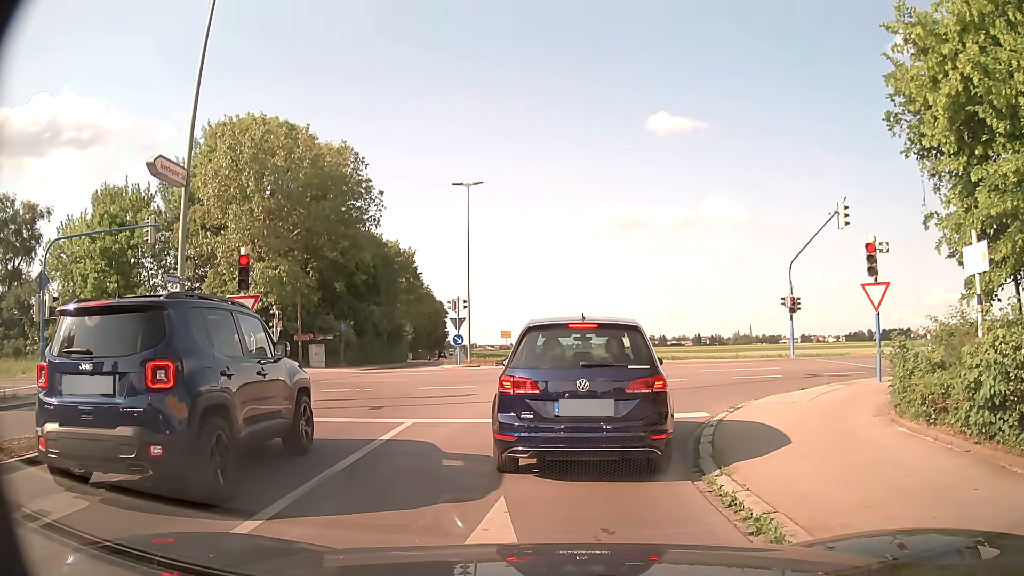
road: residential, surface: asphalt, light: Day
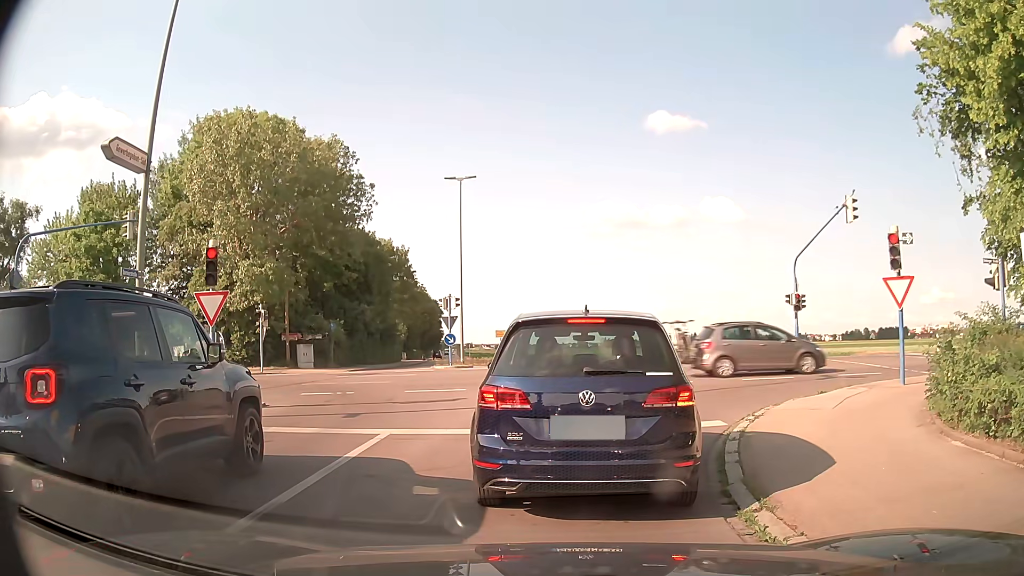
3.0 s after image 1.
(0.0, +1.4) m; 0°
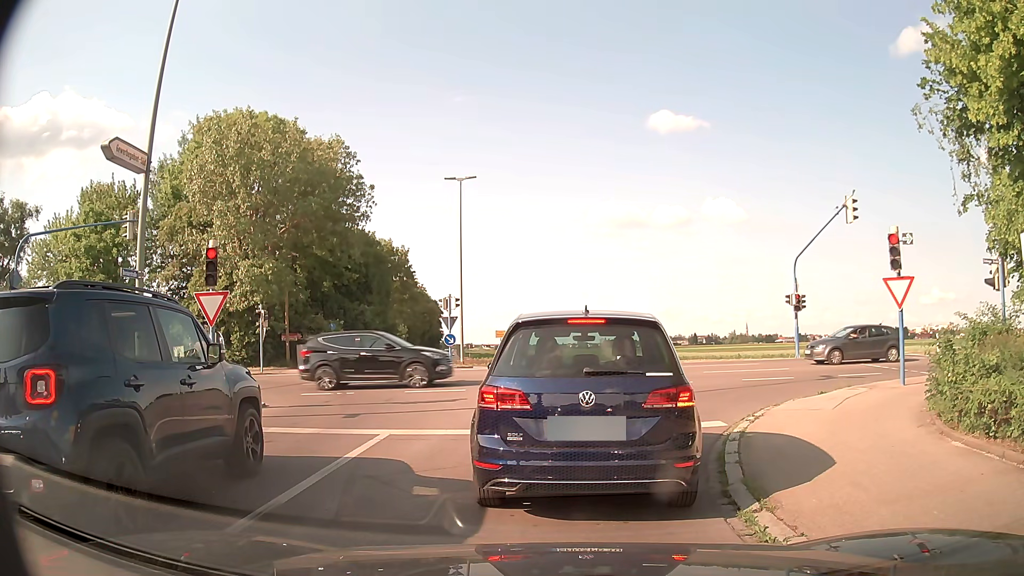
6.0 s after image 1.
(0.0, +0.1) m; 0°
